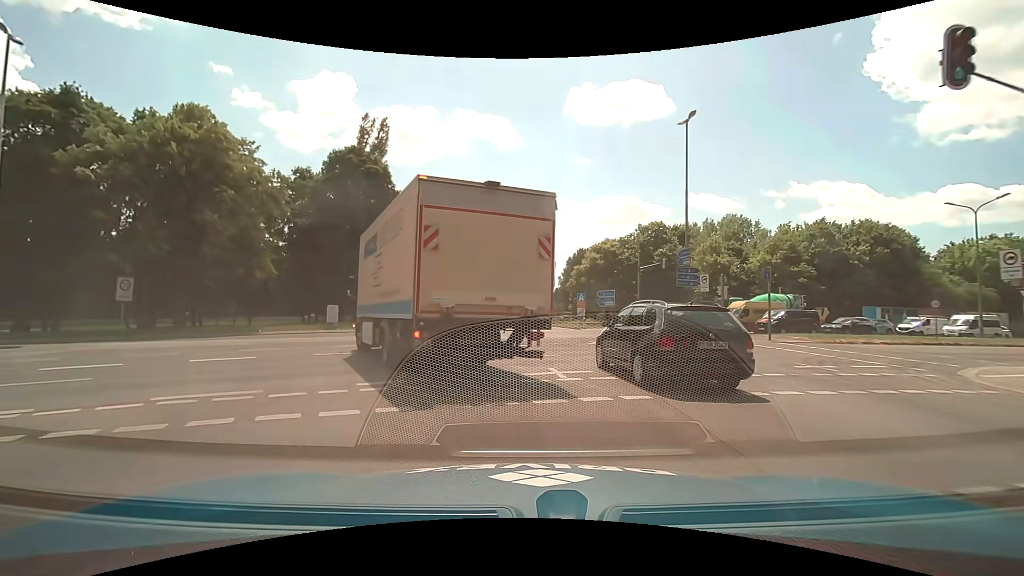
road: secondary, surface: asphalt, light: Day
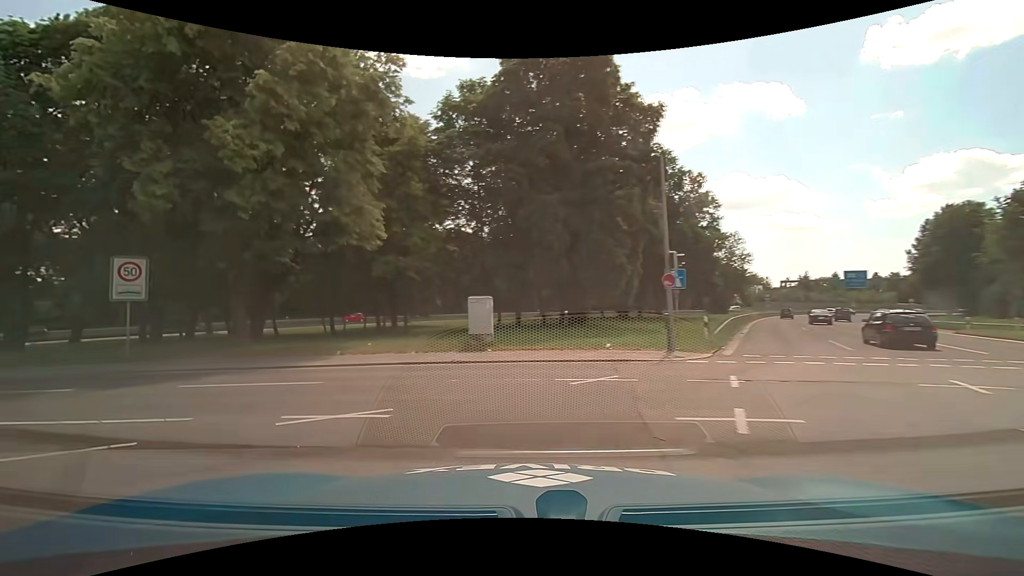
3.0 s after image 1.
(-3.5, +23.3) m; -29°
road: primary_link
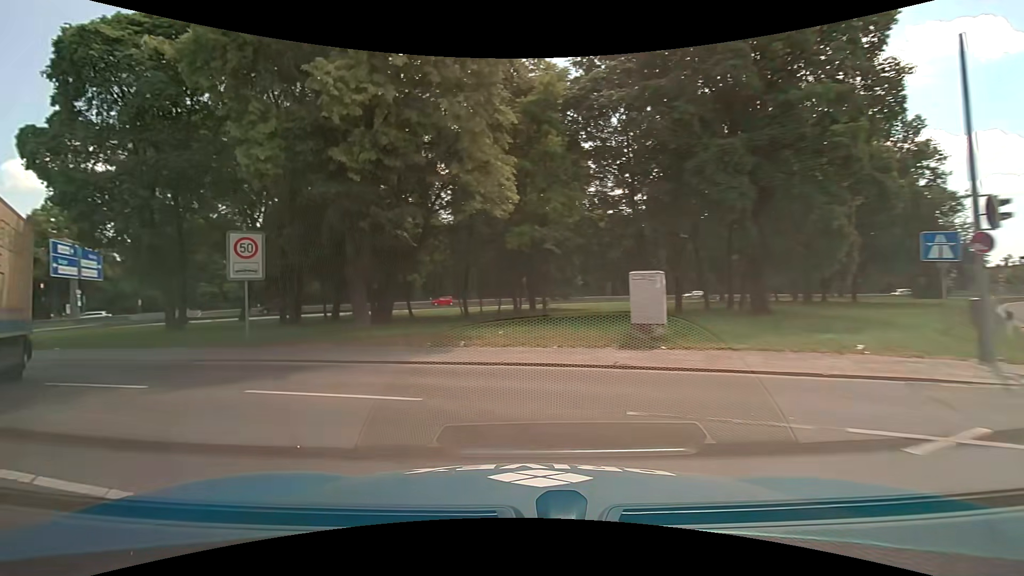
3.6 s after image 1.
(-0.6, +4.3) m; -15°
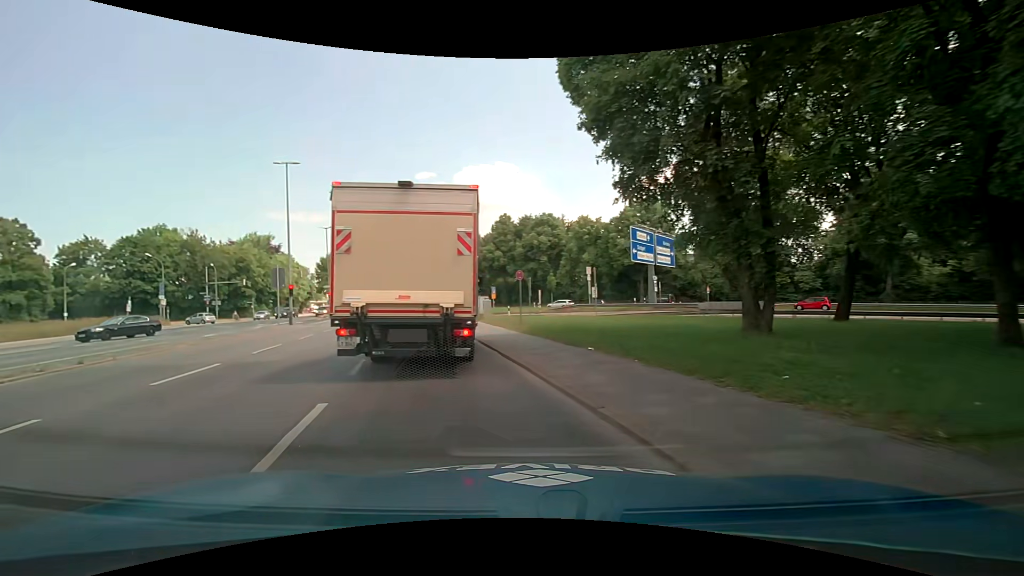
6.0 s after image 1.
(-7.3, +12.0) m; -60°
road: primary
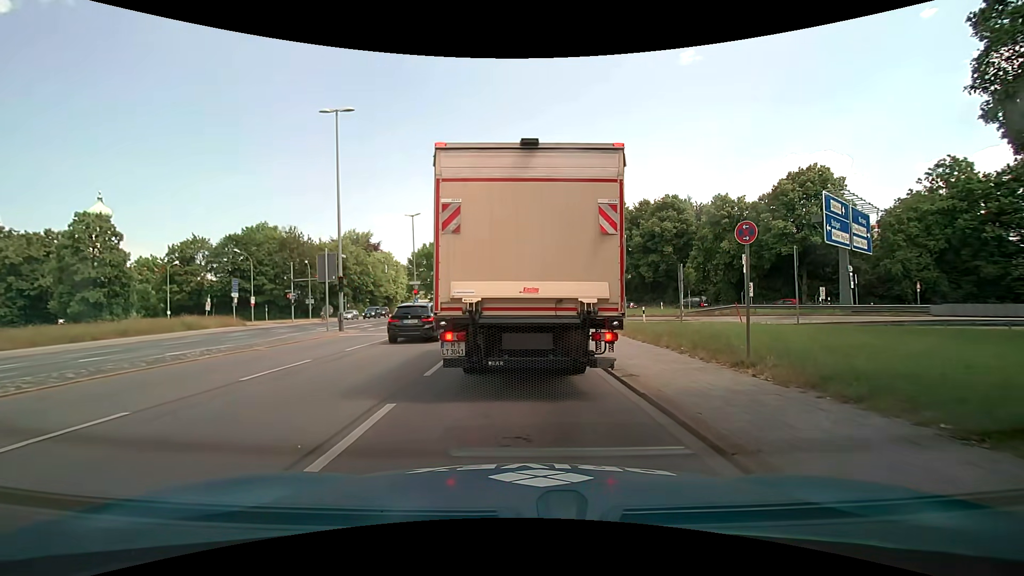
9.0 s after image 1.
(-2.0, +12.2) m; -13°
